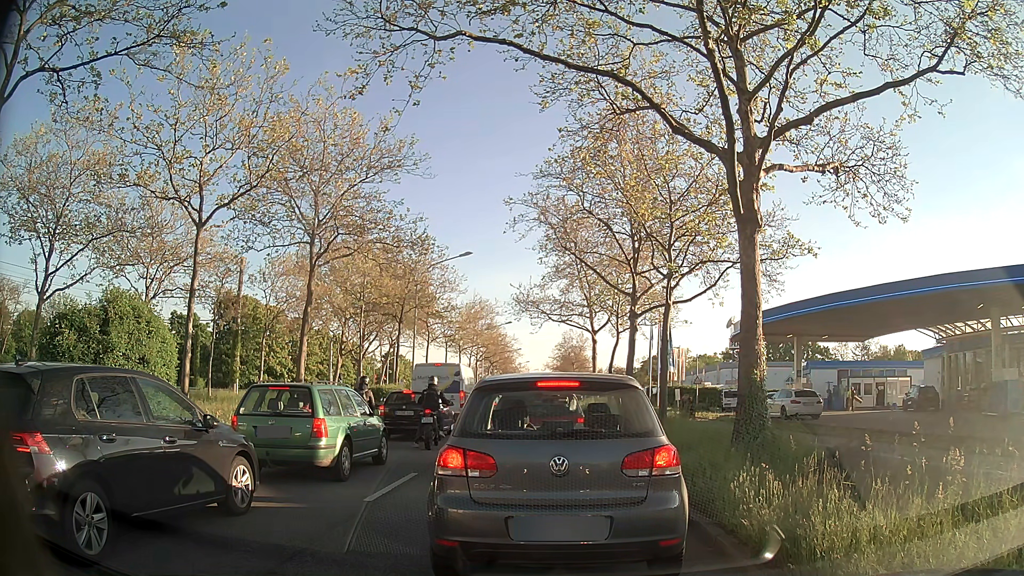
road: primary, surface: asphalt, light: Day
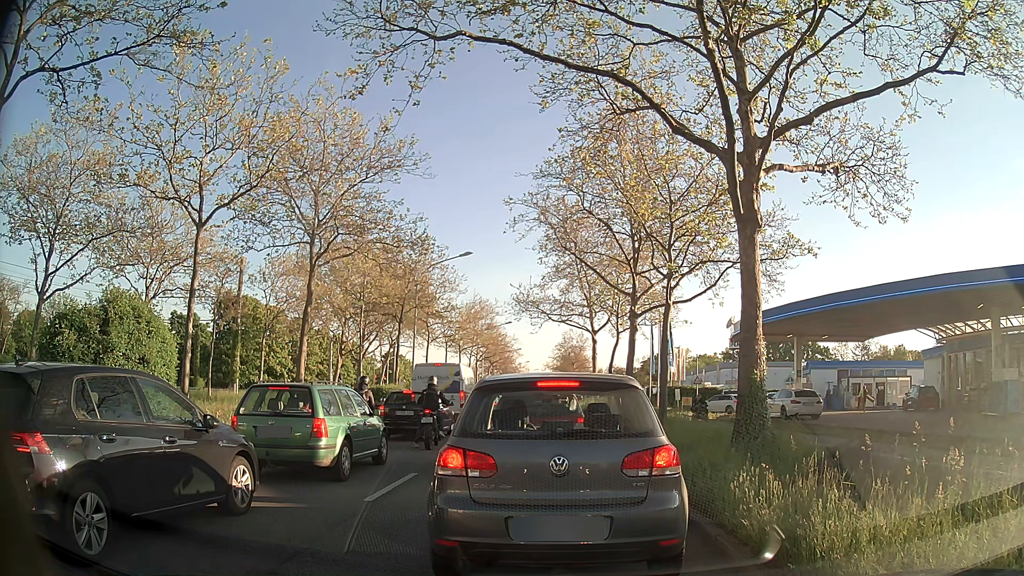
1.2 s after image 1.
(0.0, 0.0) m; 0°
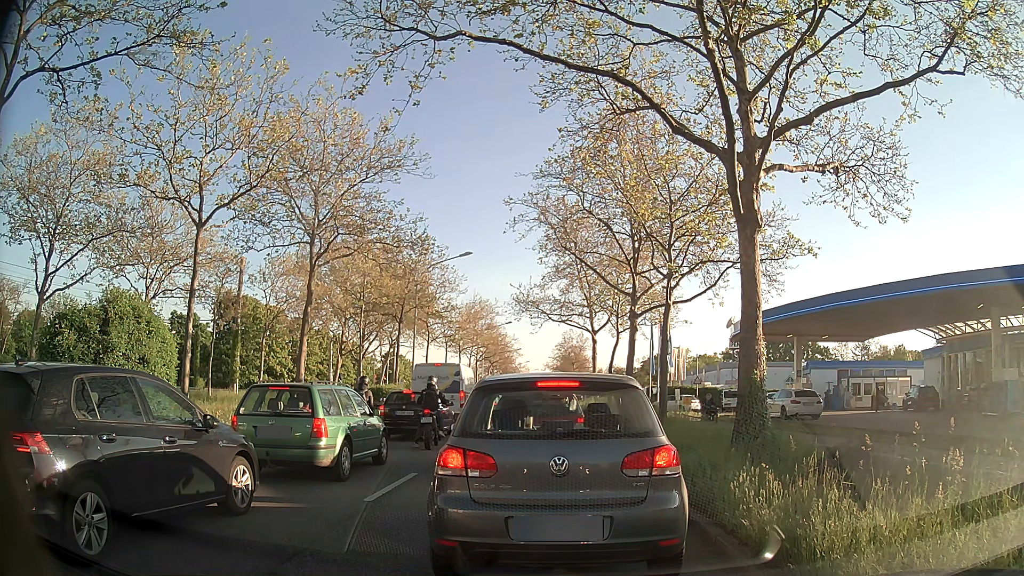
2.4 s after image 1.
(0.0, 0.0) m; 0°
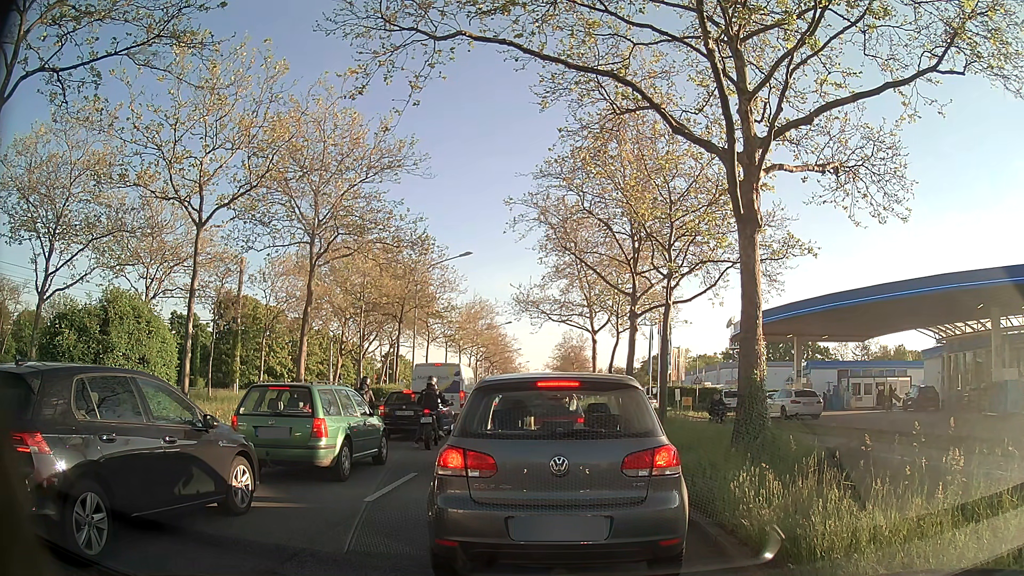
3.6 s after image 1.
(0.0, 0.0) m; 0°
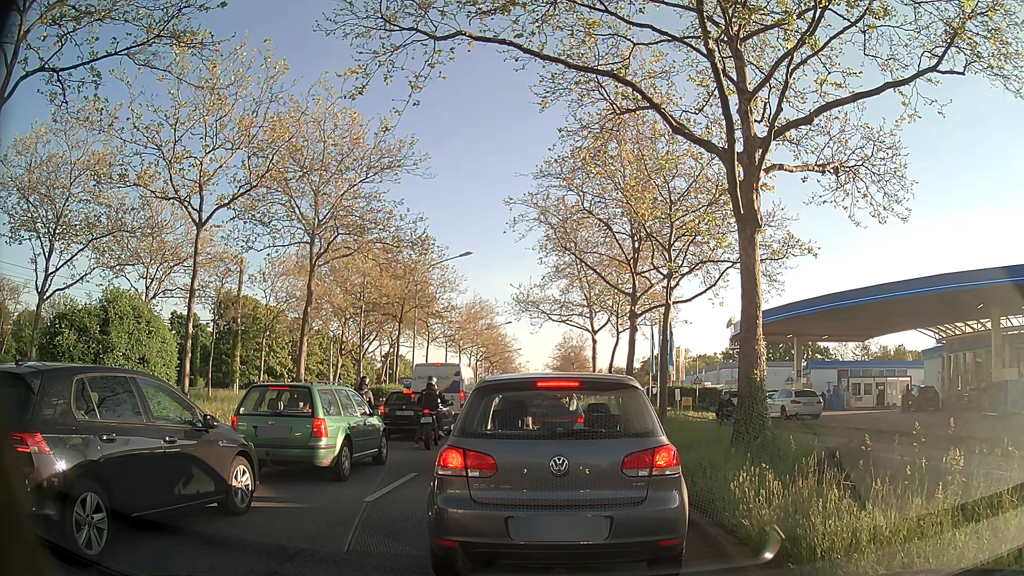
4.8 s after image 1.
(0.0, 0.0) m; 0°
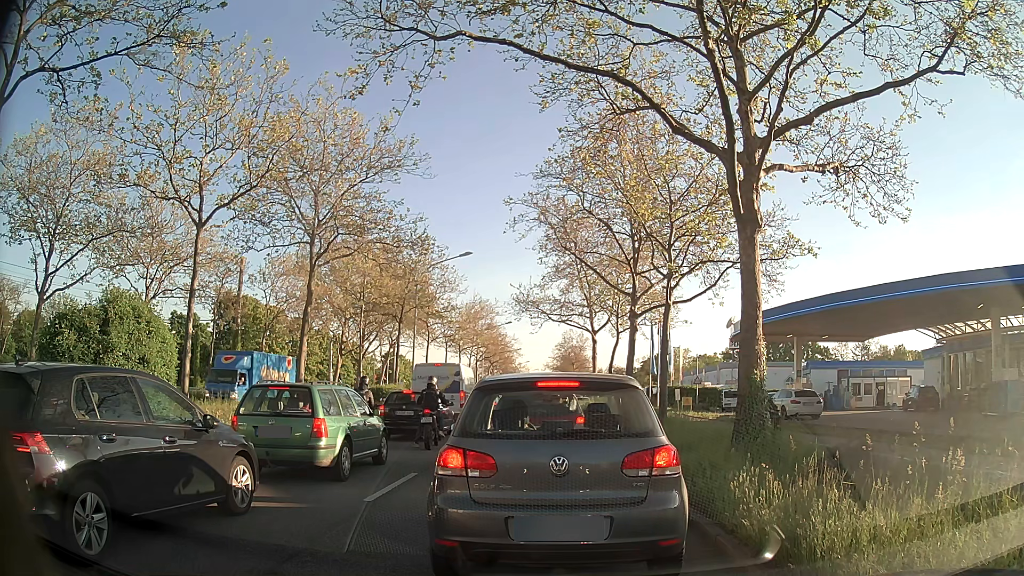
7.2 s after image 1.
(0.0, 0.0) m; 0°
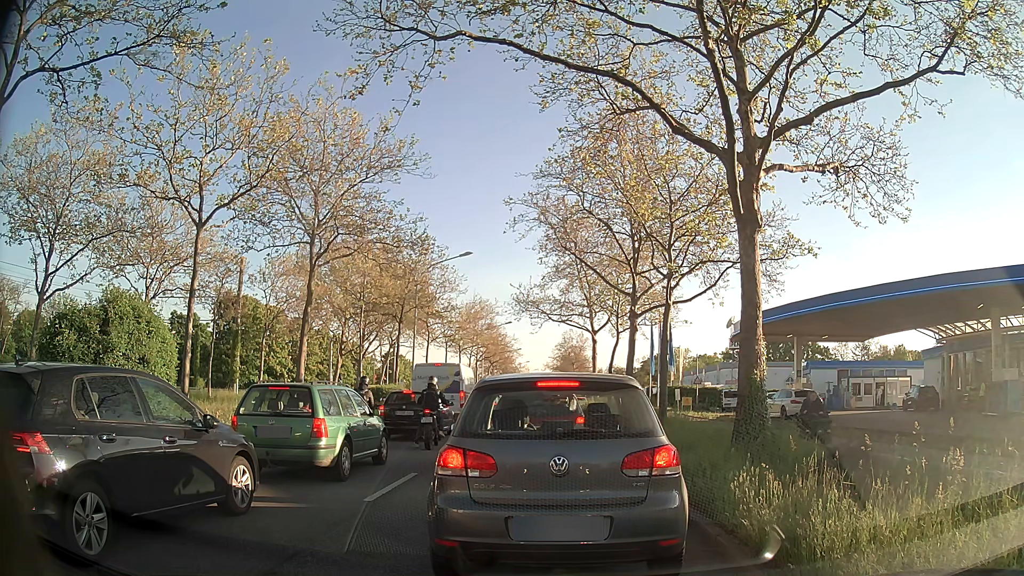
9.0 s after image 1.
(0.0, 0.0) m; 0°
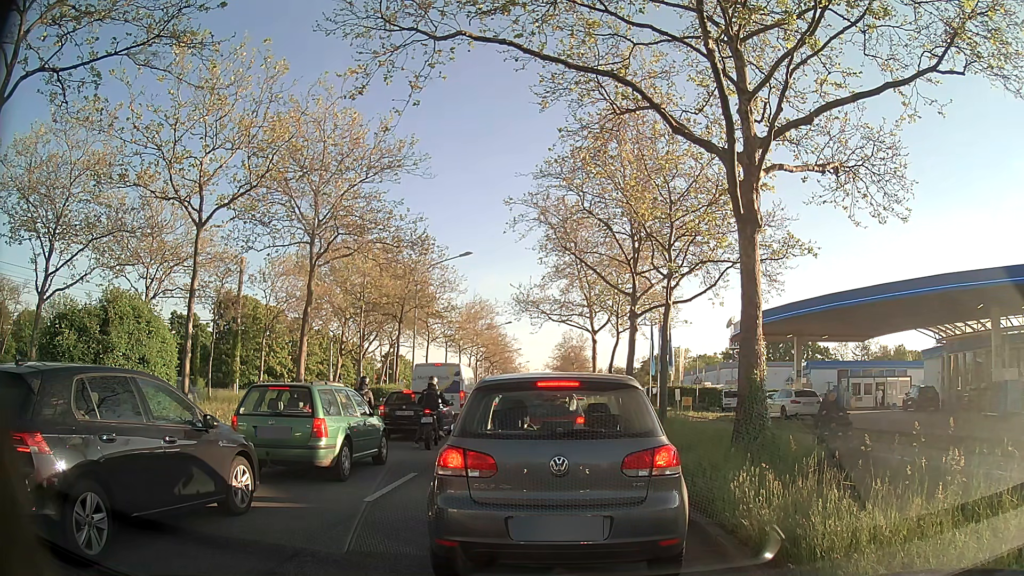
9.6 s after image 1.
(0.0, 0.0) m; 0°
